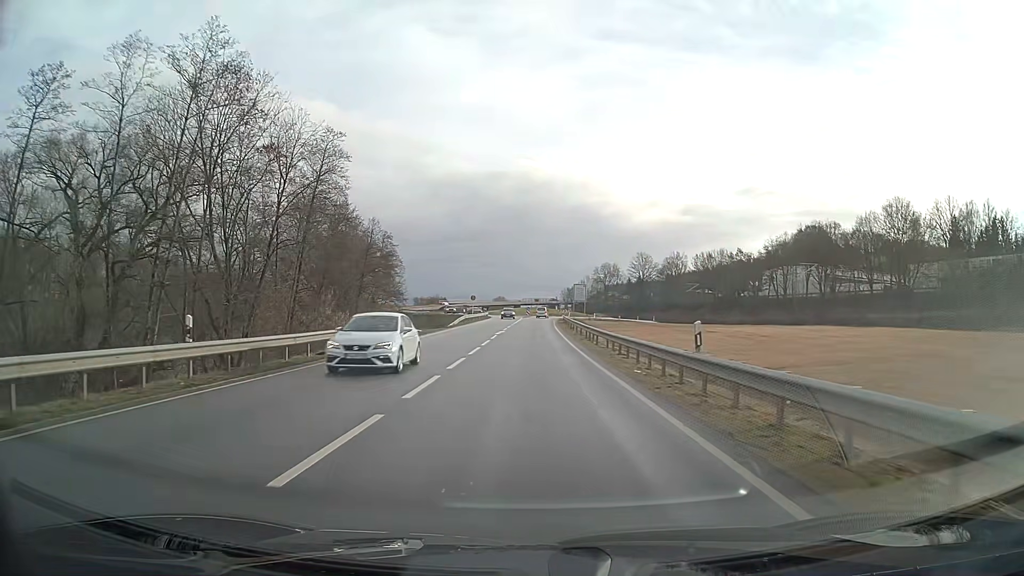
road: primary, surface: asphalt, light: Day
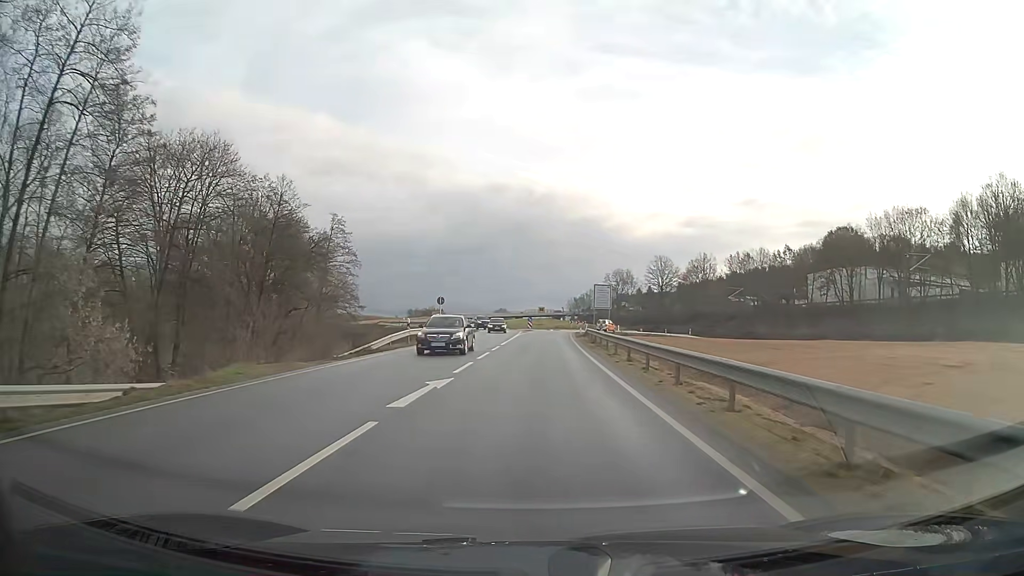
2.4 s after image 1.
(-0.1, +30.8) m; 0°
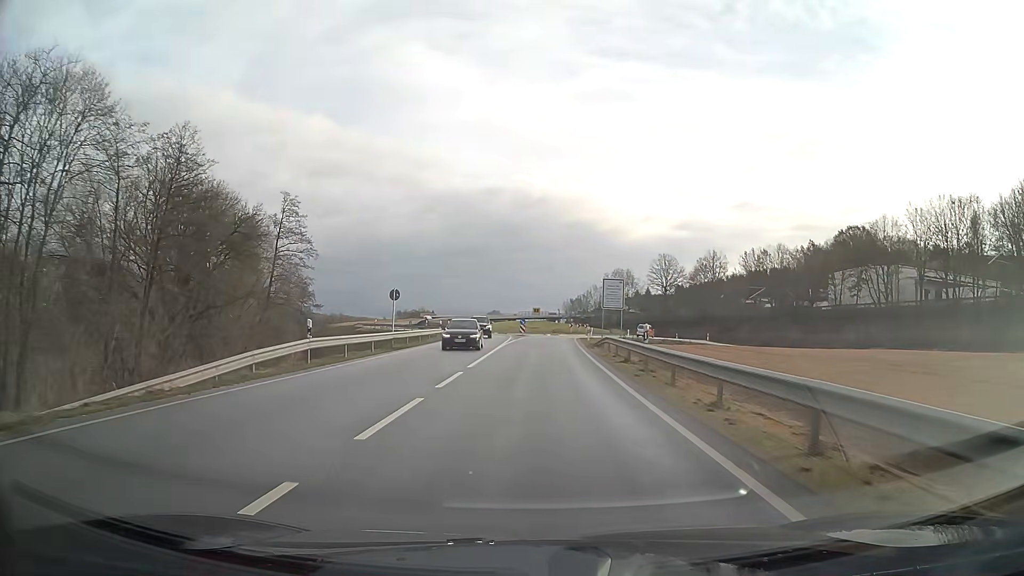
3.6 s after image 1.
(+0.1, +15.2) m; +1°
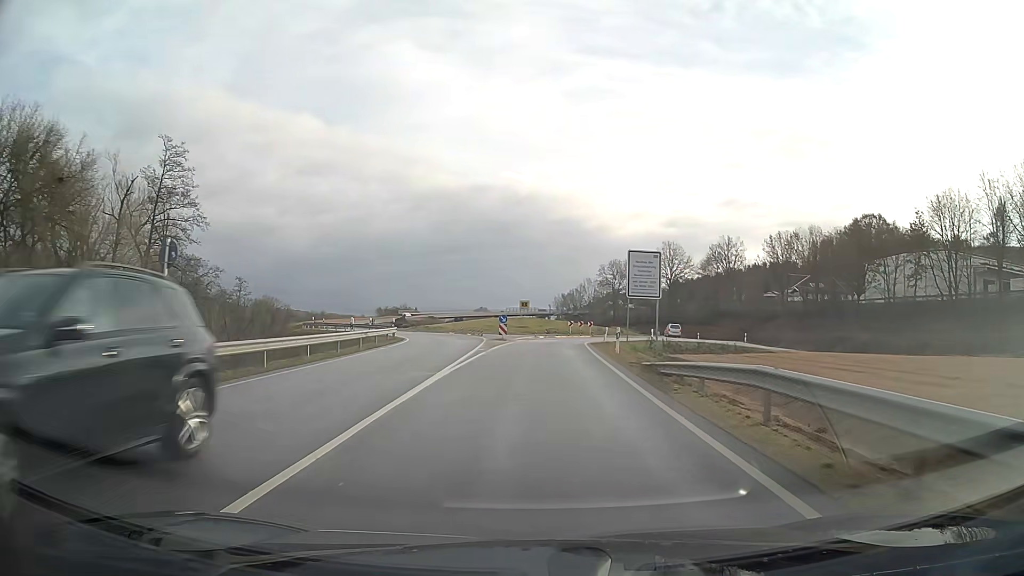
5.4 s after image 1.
(+0.2, +22.2) m; +1°
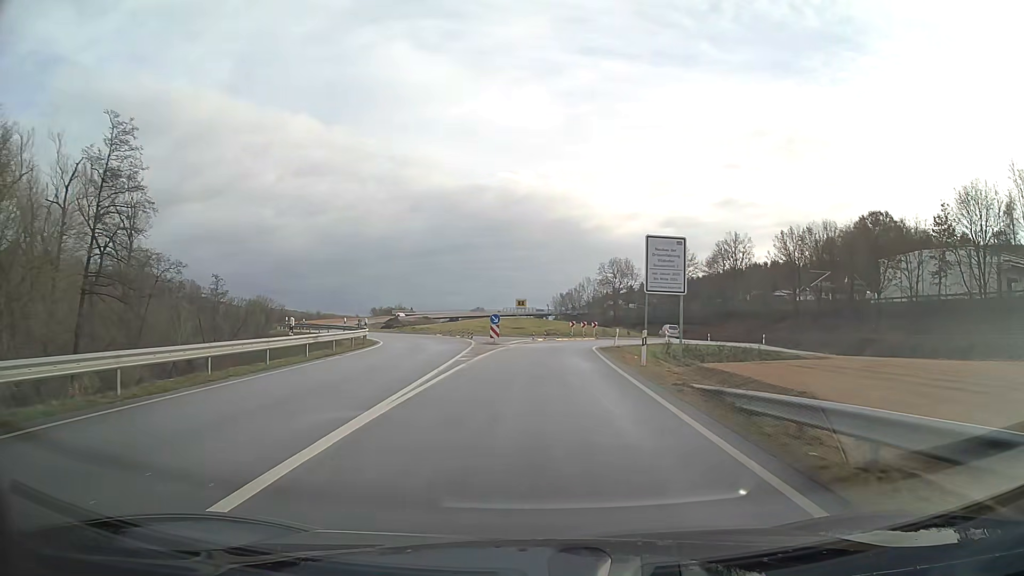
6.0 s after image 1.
(0.0, +6.9) m; 0°
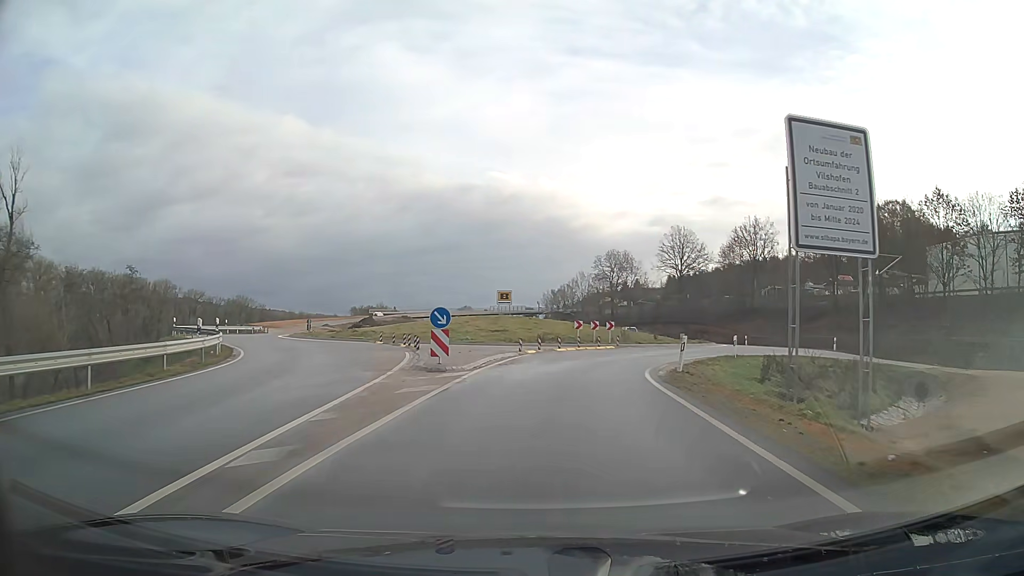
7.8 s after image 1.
(+0.2, +19.2) m; +1°
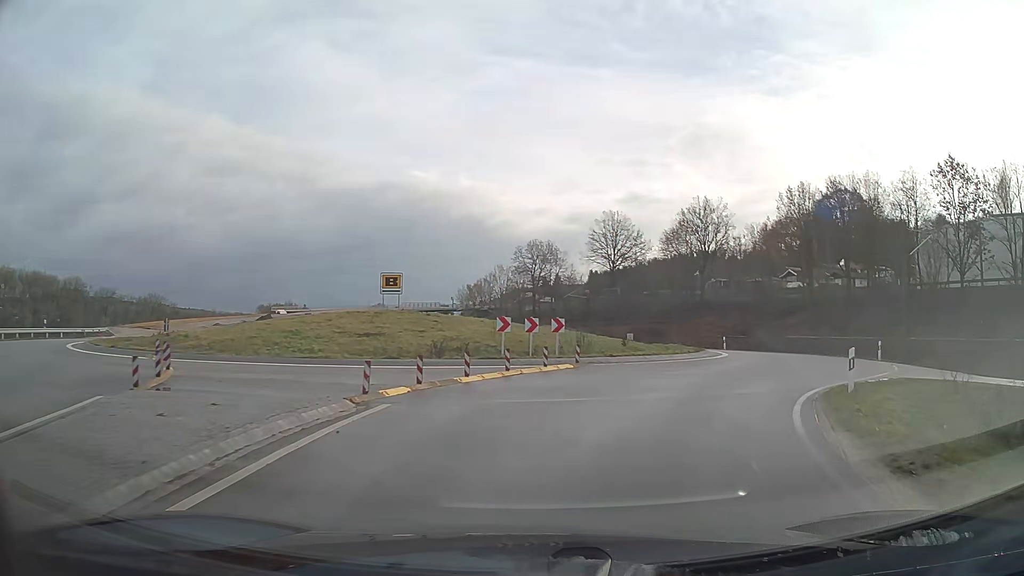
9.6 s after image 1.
(+1.0, +17.4) m; +10°
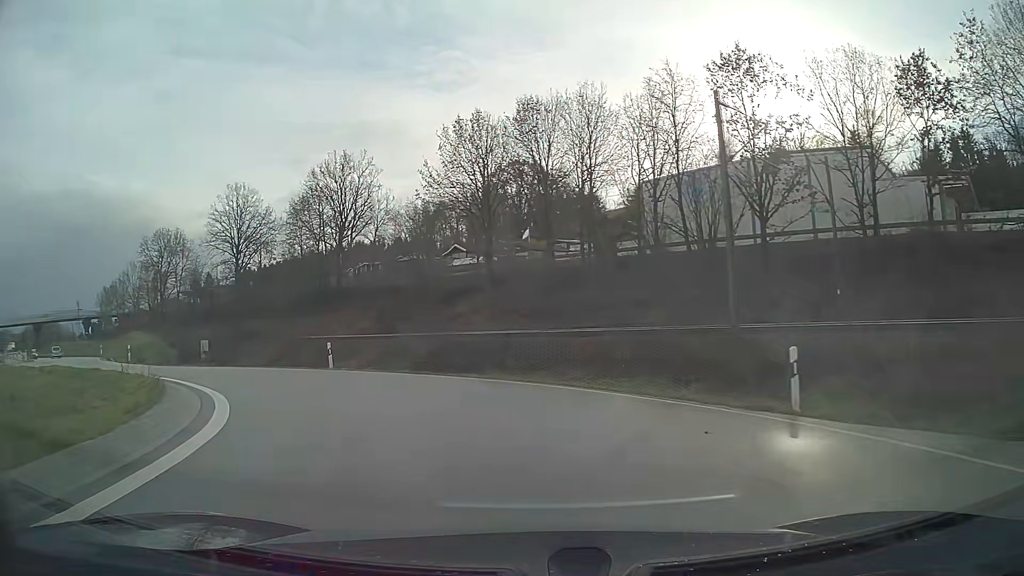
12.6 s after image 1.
(+8.0, +24.6) m; +22°
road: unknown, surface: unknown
(-2, +10) (-7, +18) (-15, +24) (-22, +31) (-29, +39) (-35, +47) (-41, +54) (-47, +62) (-54, +70) (-61, +77) m
